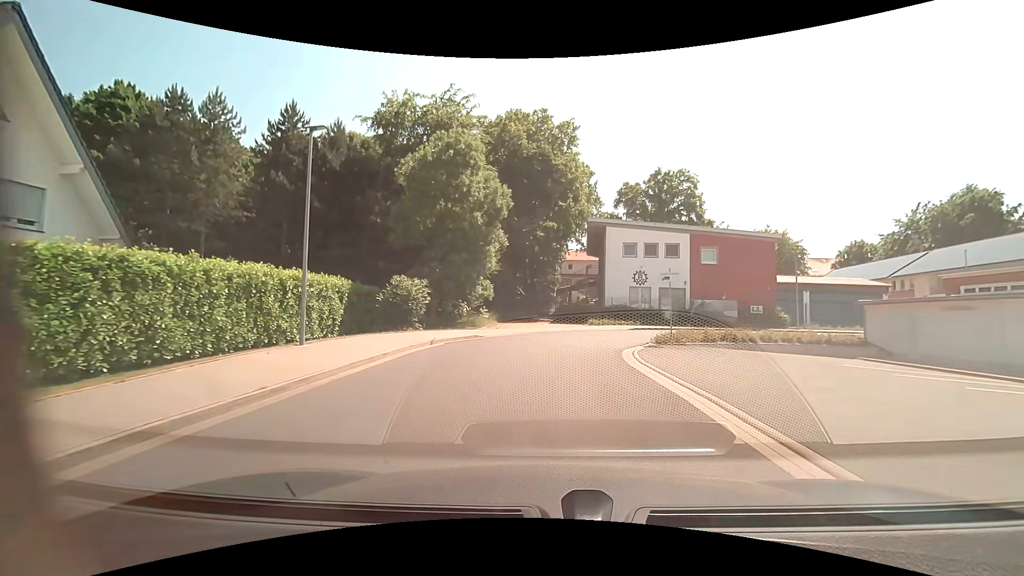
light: Day
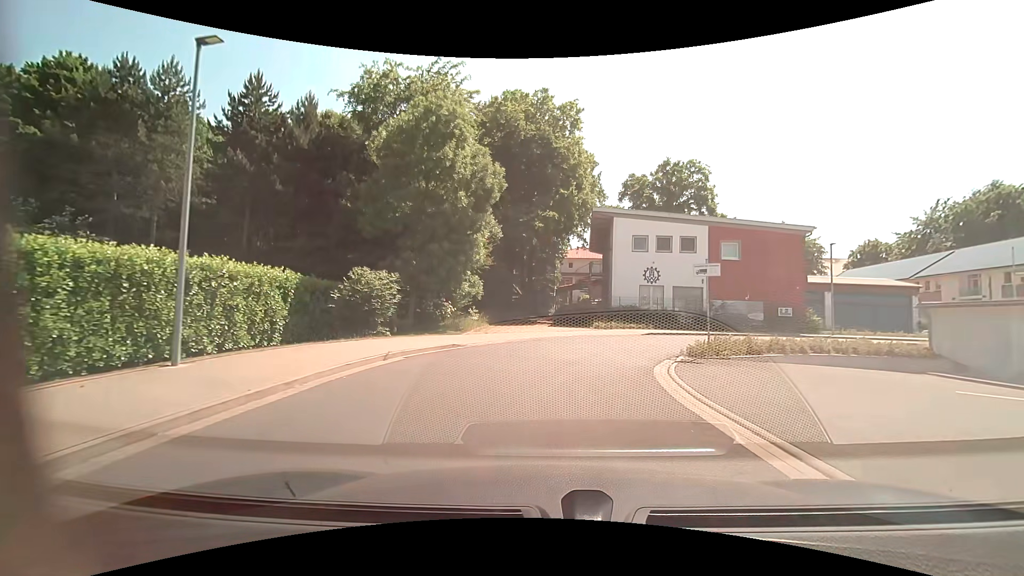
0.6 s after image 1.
(0.0, +4.7) m; 0°
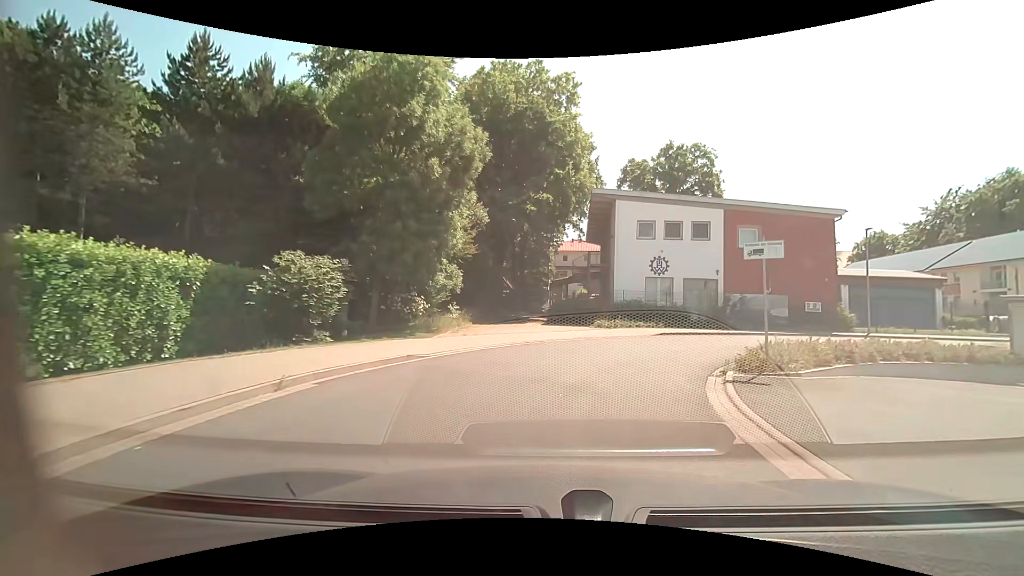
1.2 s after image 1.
(0.0, +4.5) m; +1°
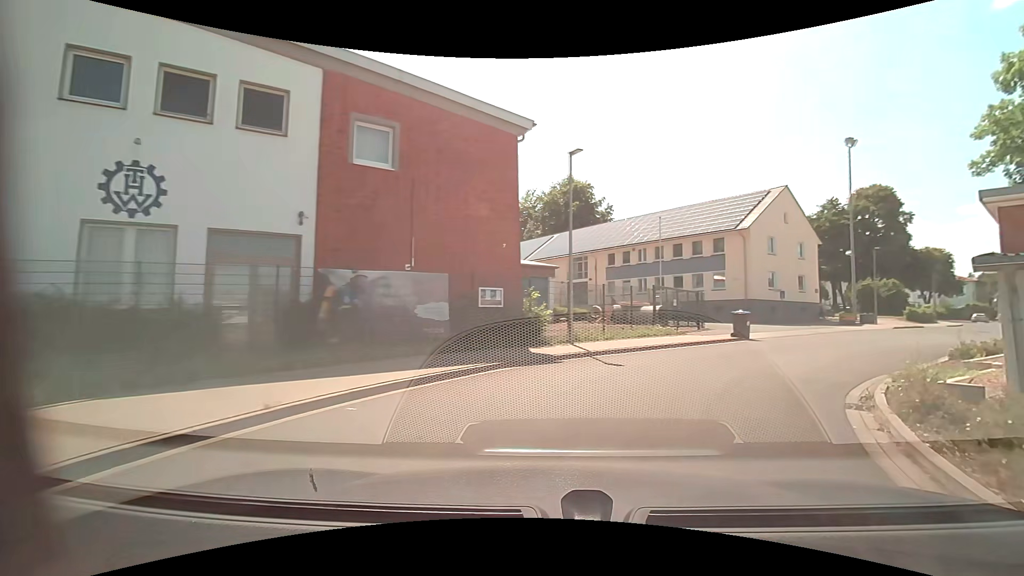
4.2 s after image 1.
(+5.7, +19.3) m; +43°
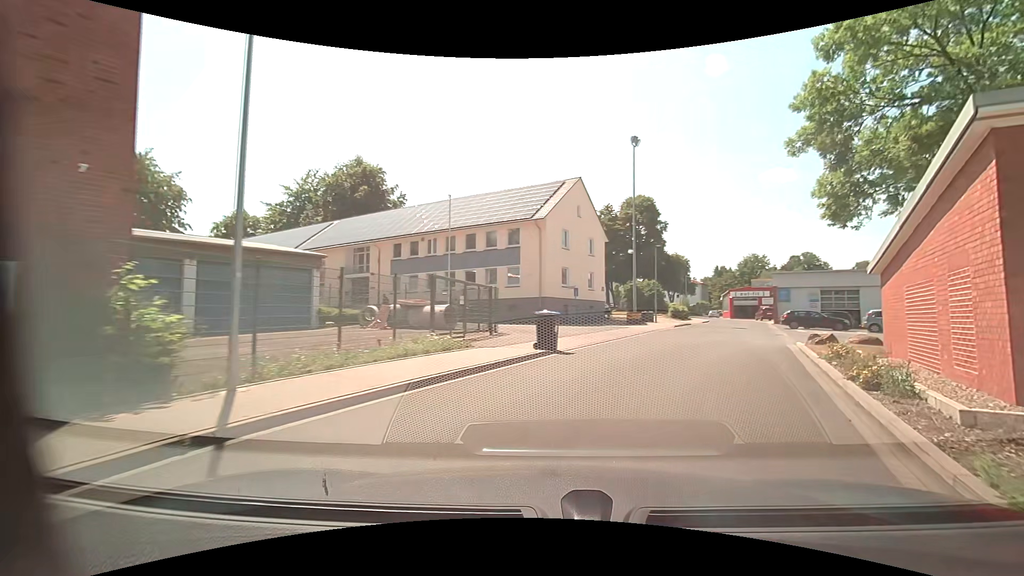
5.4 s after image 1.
(+1.5, +7.8) m; +22°
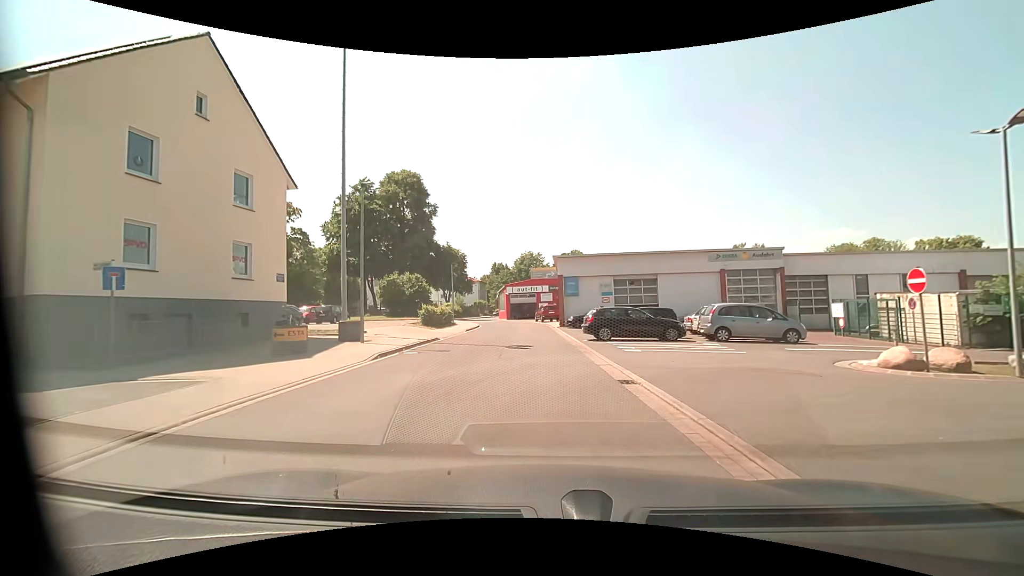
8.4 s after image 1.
(+6.7, +20.1) m; +25°
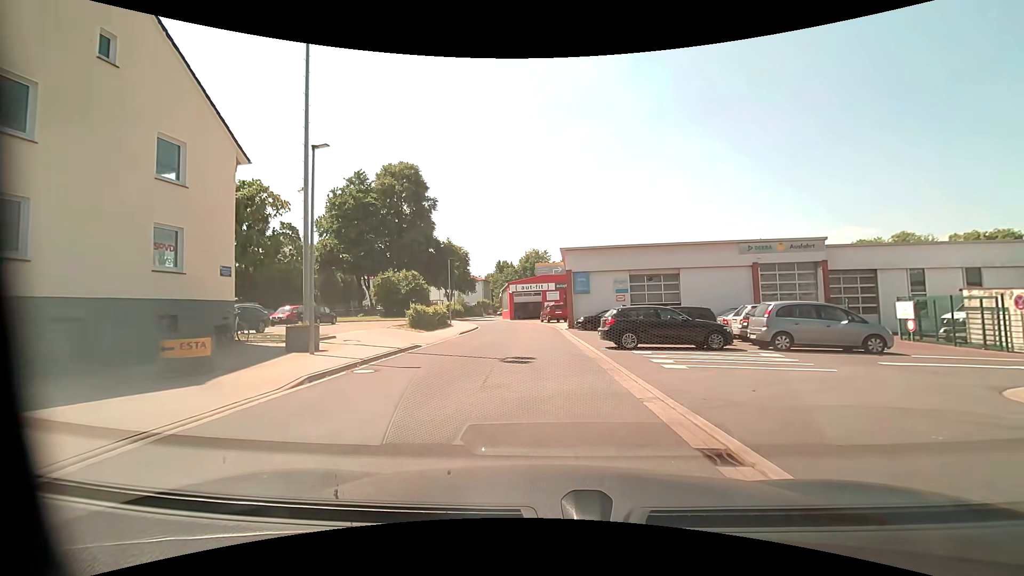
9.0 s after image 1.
(-0.1, +4.5) m; -1°
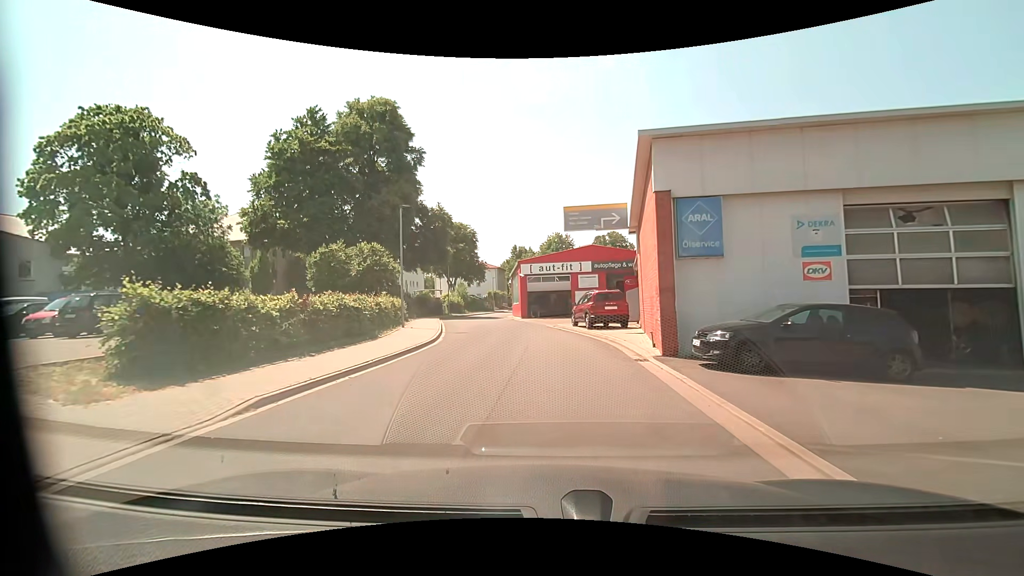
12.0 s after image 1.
(-0.6, +21.7) m; -2°
